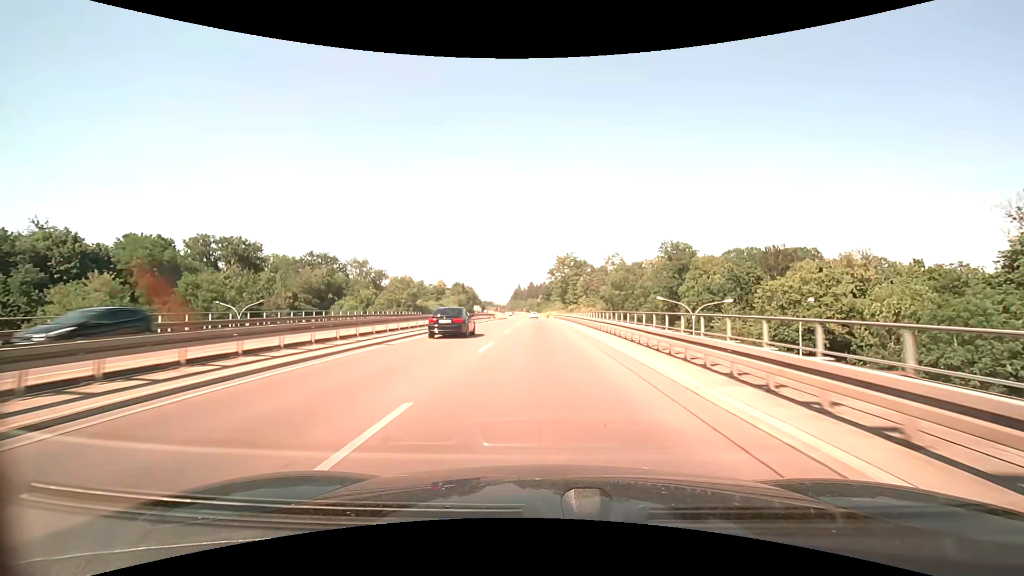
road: trunk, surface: asphalt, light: Day
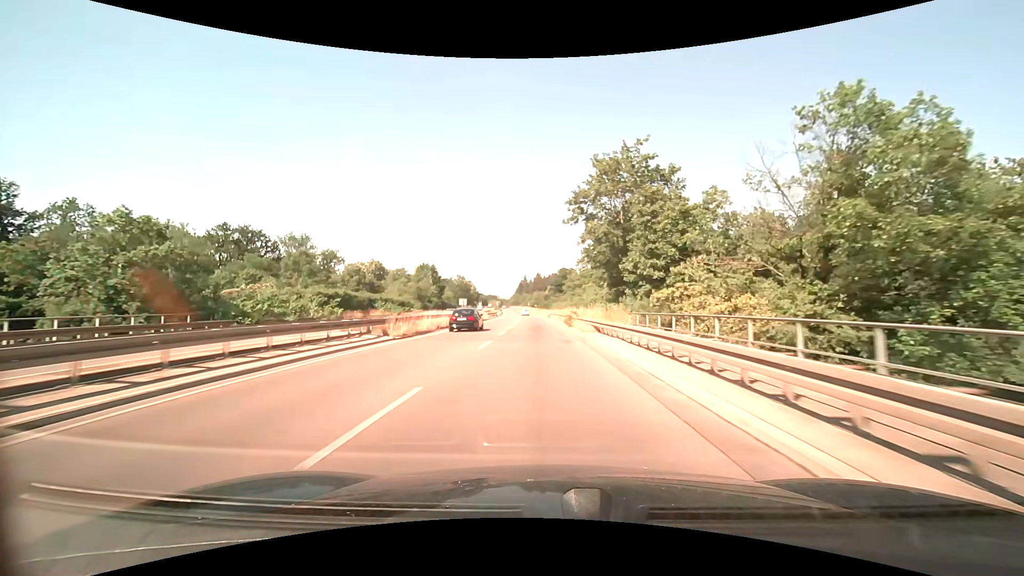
(-0.4, +58.6) m; -1°
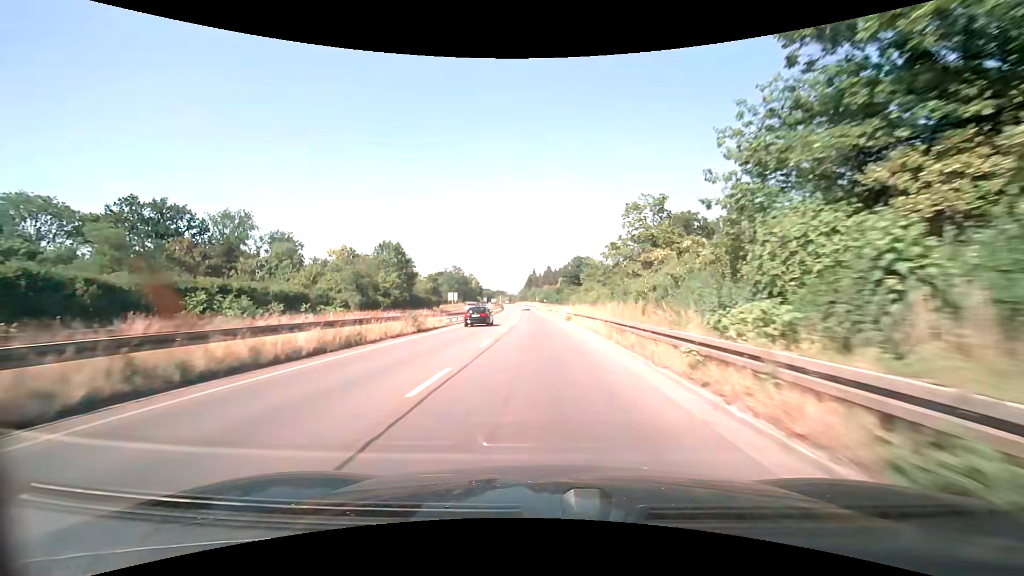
(-0.4, +35.6) m; -1°
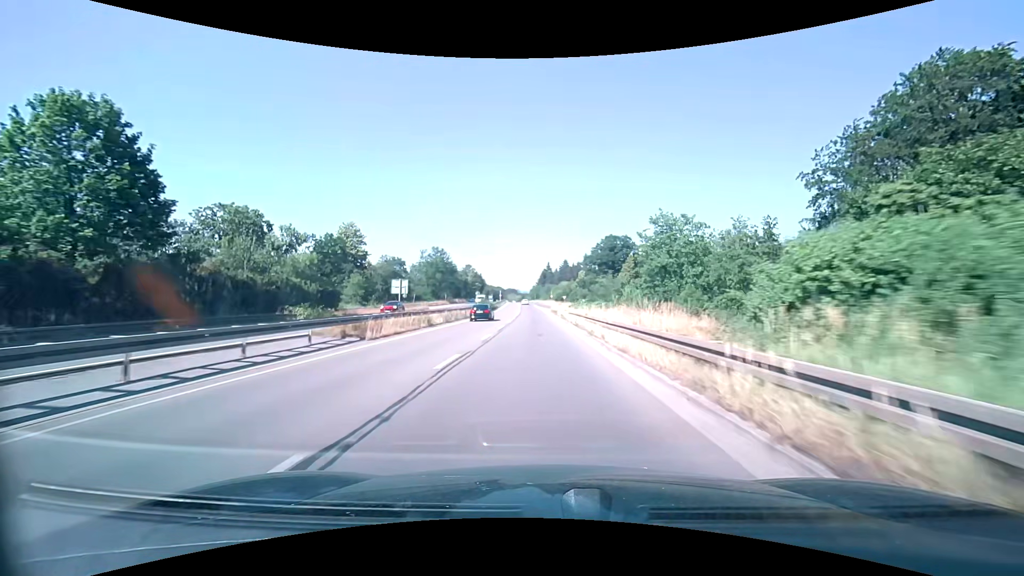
(-0.8, +59.9) m; -2°
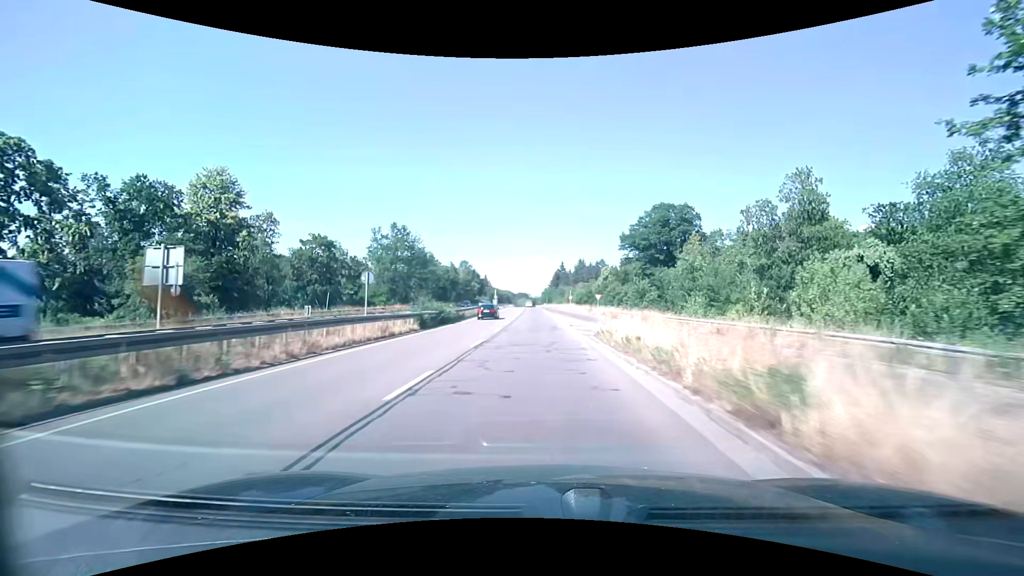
(-0.5, +48.4) m; -1°
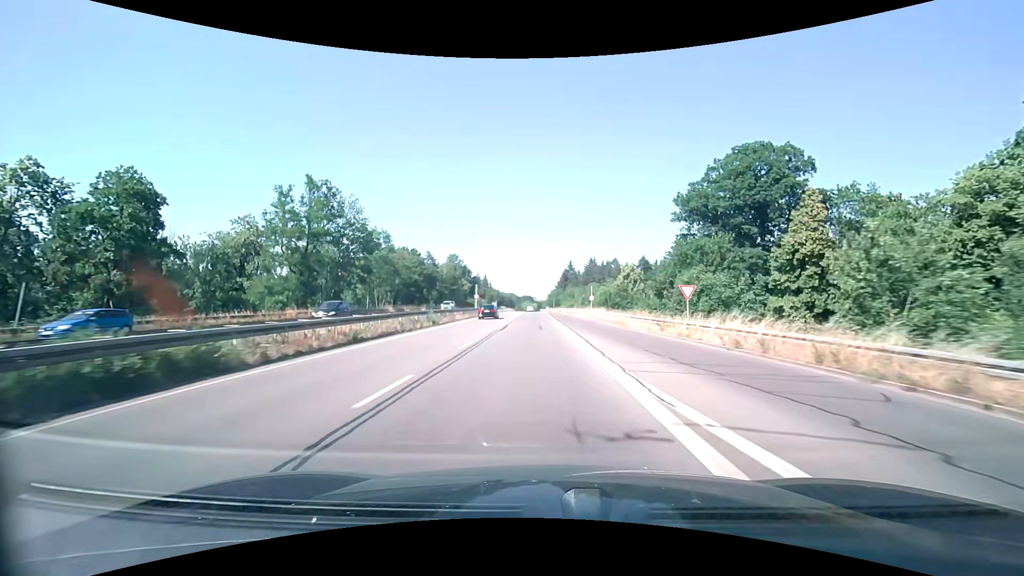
(-0.2, +36.3) m; -1°
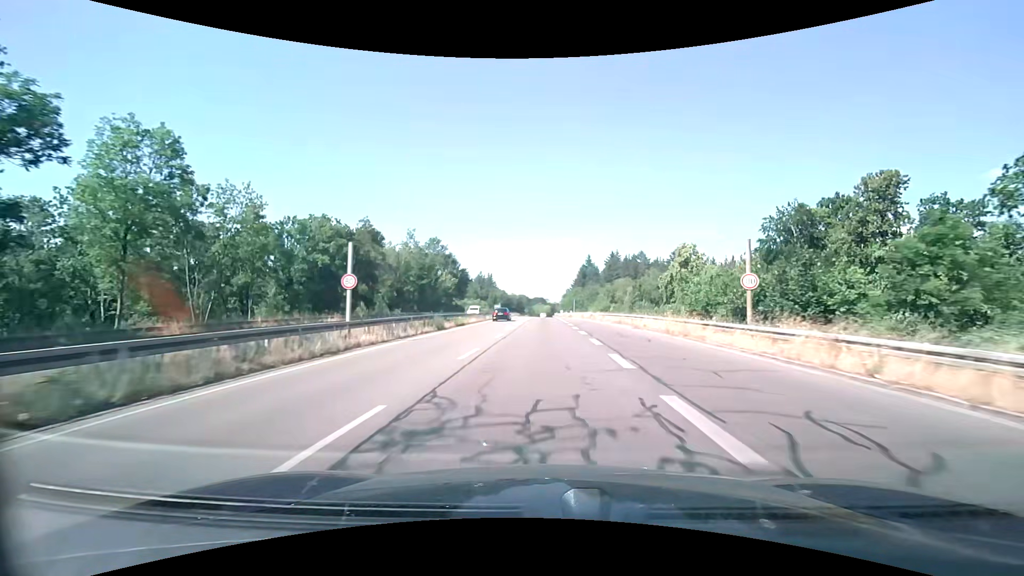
(-0.9, +48.0) m; -2°
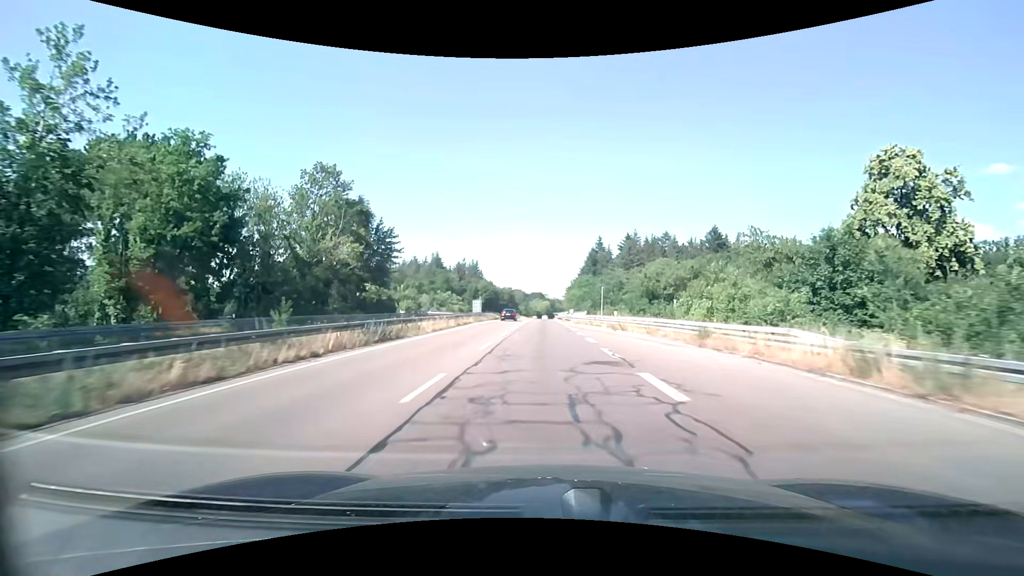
(+0.1, +59.6) m; 0°
(0, +10) (0, +20) (0, +30) (0, +40) (0, +50) (0, +60) (0, +70) (0, +80) (0, +90) (0, +100) m
